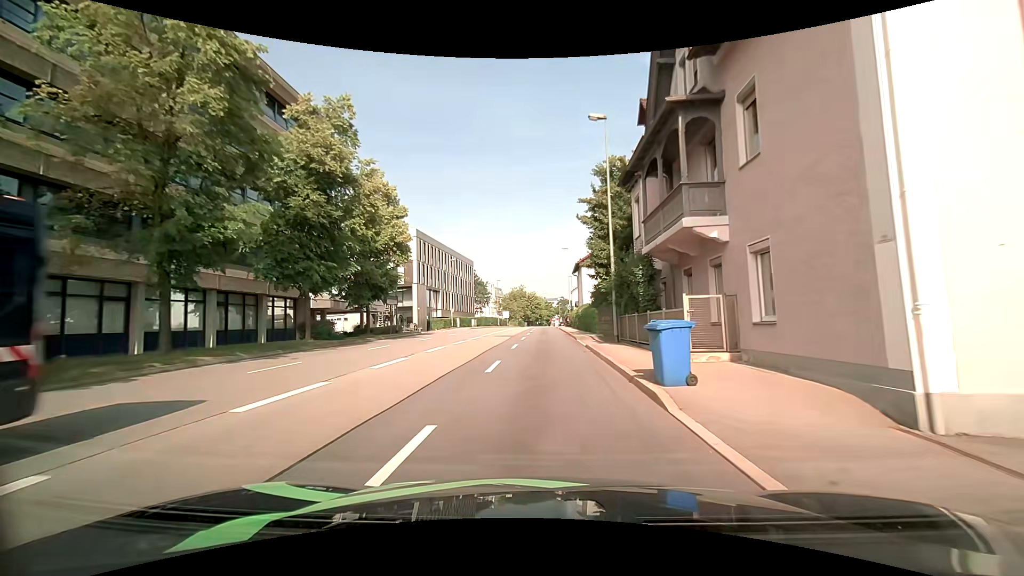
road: primary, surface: asphalt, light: Day
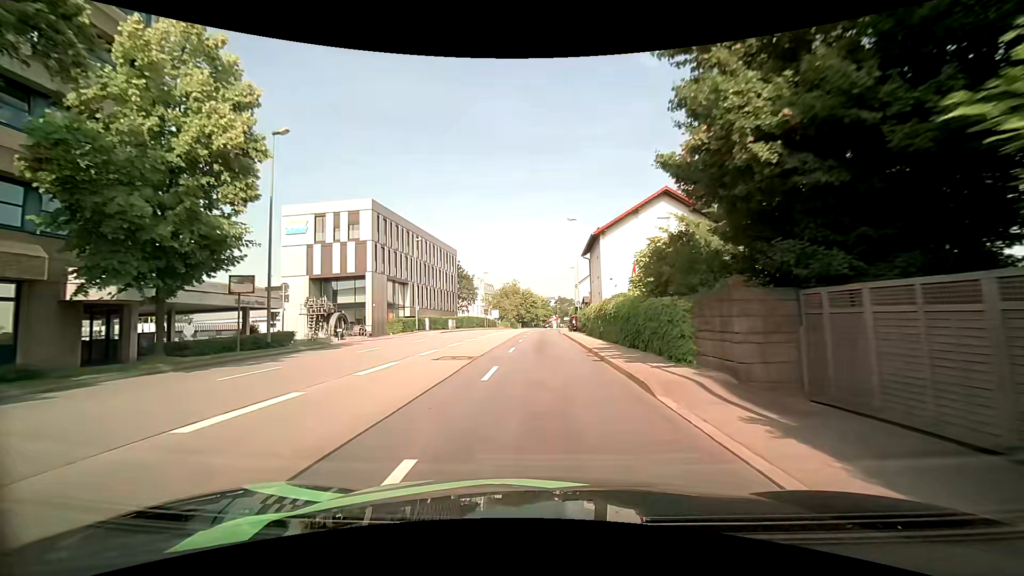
(+0.1, +19.3) m; +1°
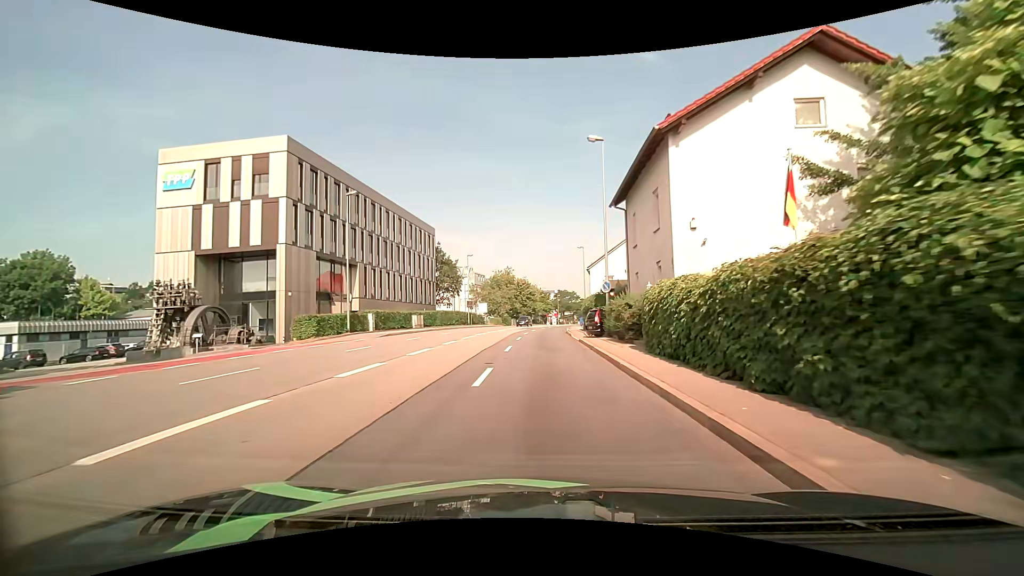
(0.0, +19.3) m; 0°
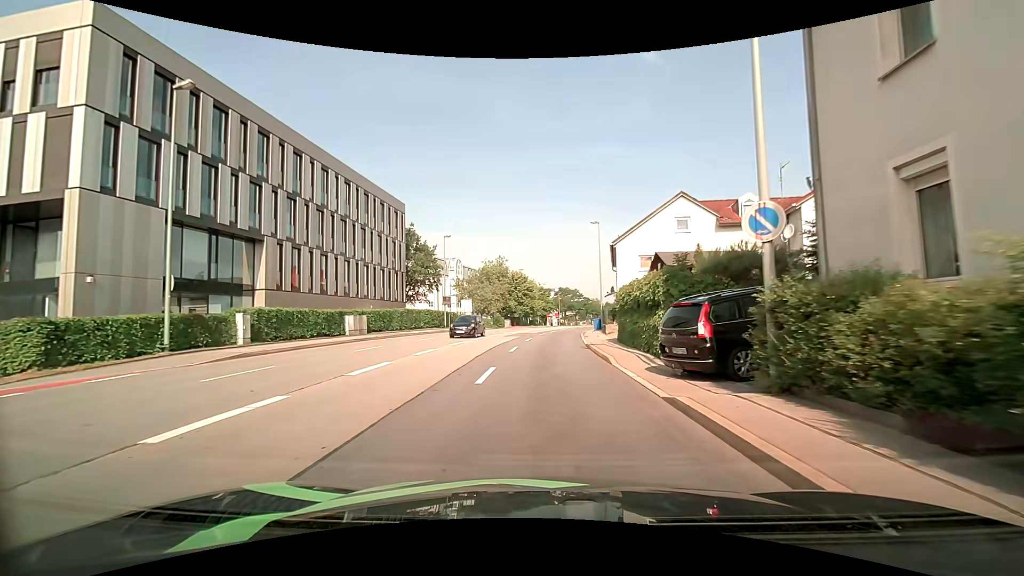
(-0.1, +17.2) m; -1°
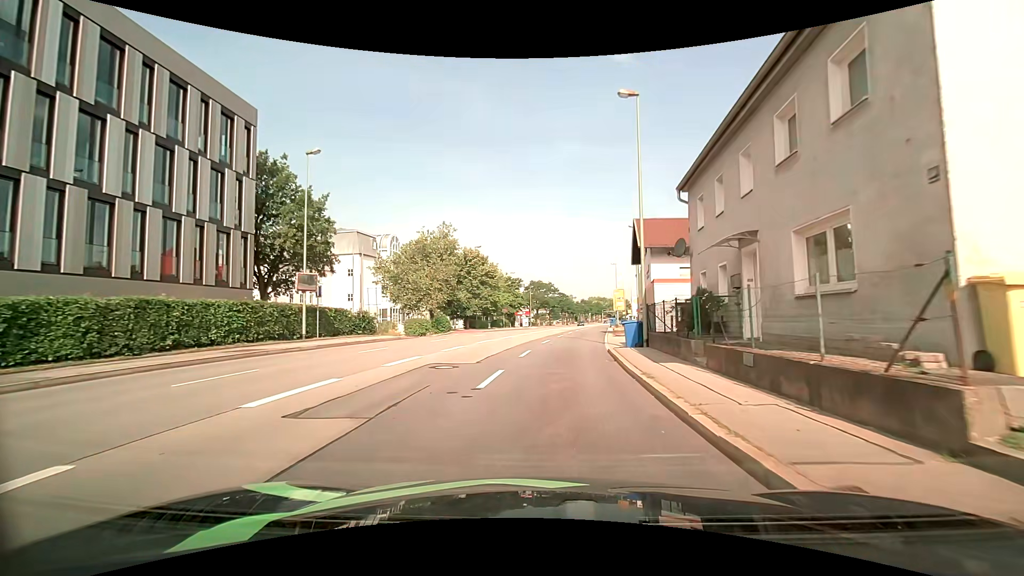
(+0.7, +27.6) m; +4°
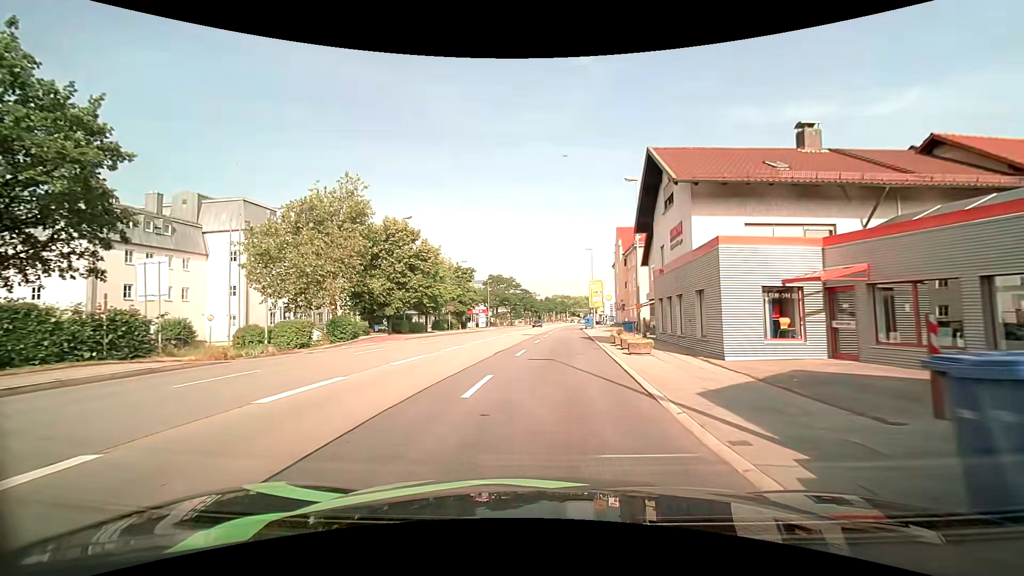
(+0.7, +17.3) m; +4°
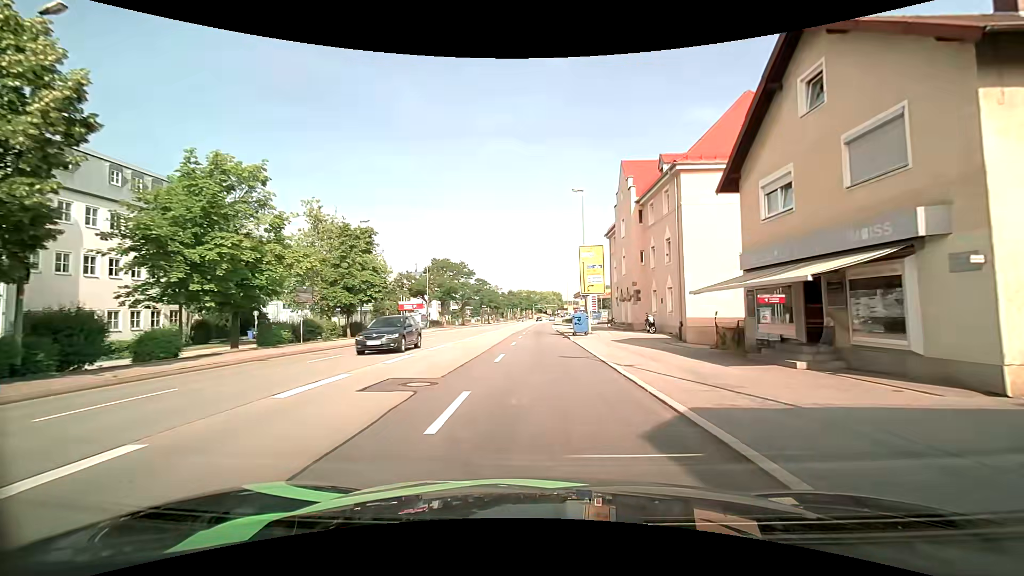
(+1.2, +29.3) m; +4°
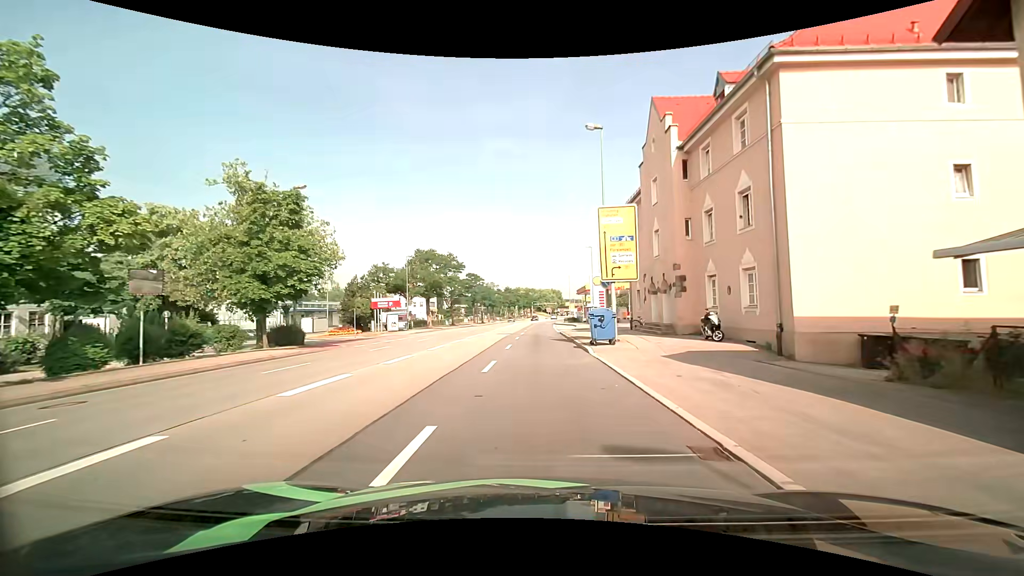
(+0.1, +11.6) m; 0°
(0, +10) (0, +20) (0, +30) (0, +40) (0, +50) (0, +60) (0, +70) (+1, +80) (+1, +90) (+1, +100) m
